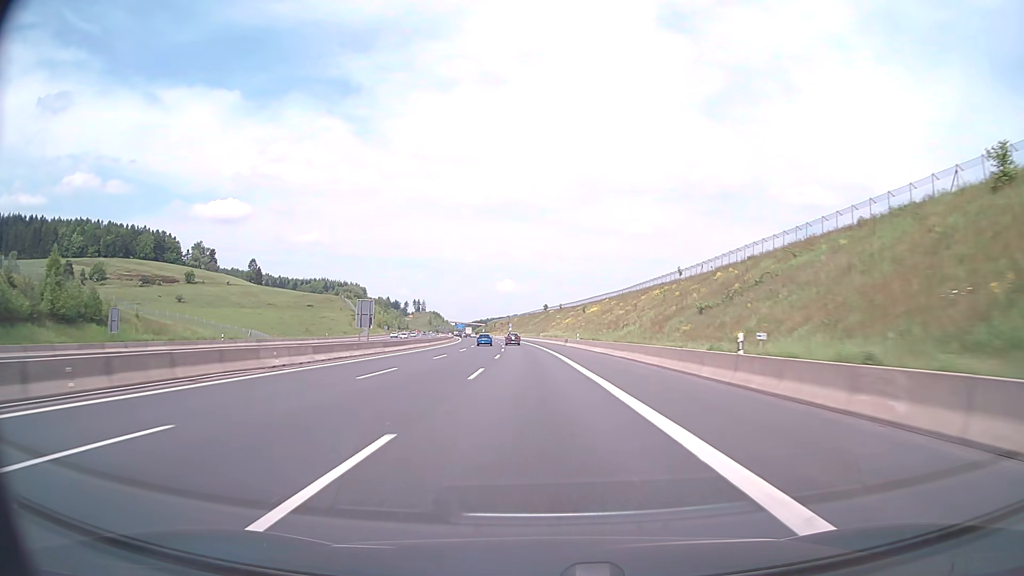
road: motorway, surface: asphalt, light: Day
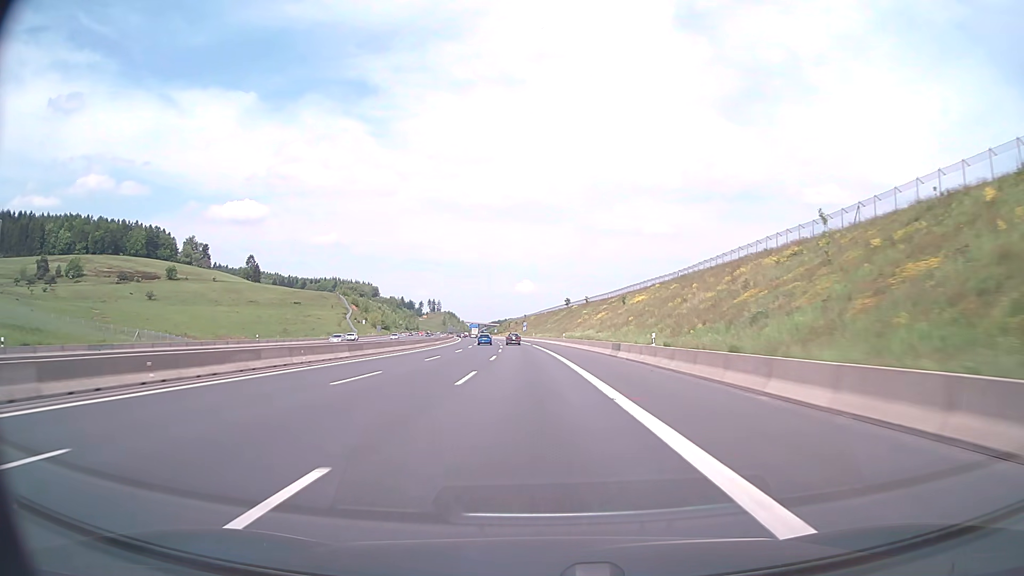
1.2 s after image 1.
(-0.5, +38.2) m; -2°
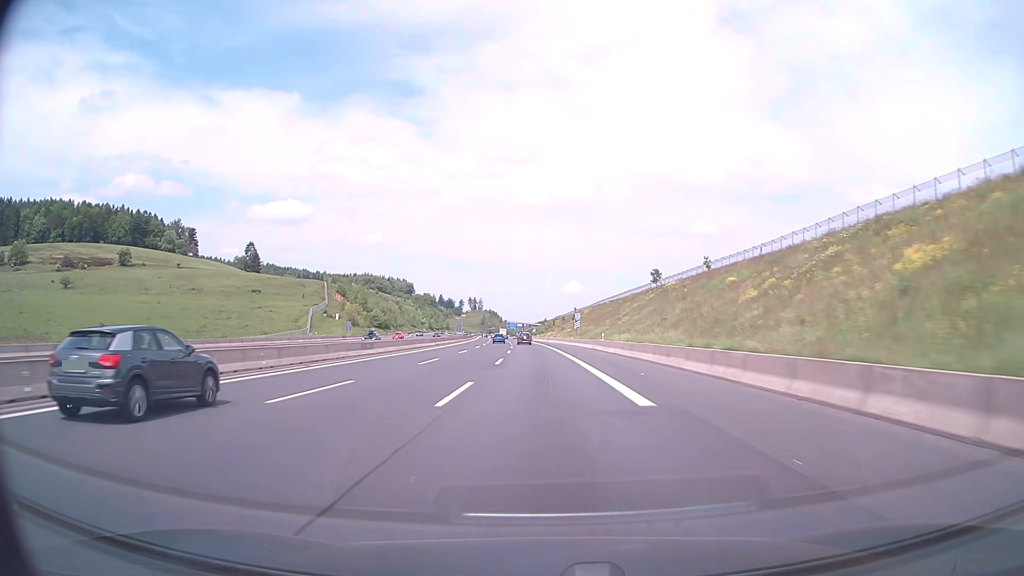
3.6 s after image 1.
(-2.8, +77.5) m; -4°
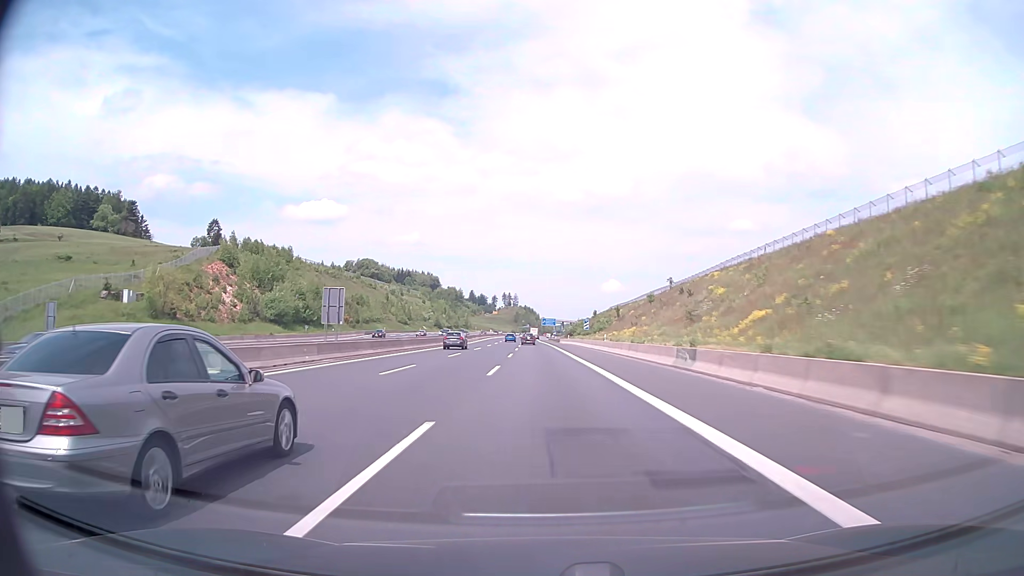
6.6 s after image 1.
(-3.0, +98.1) m; -3°
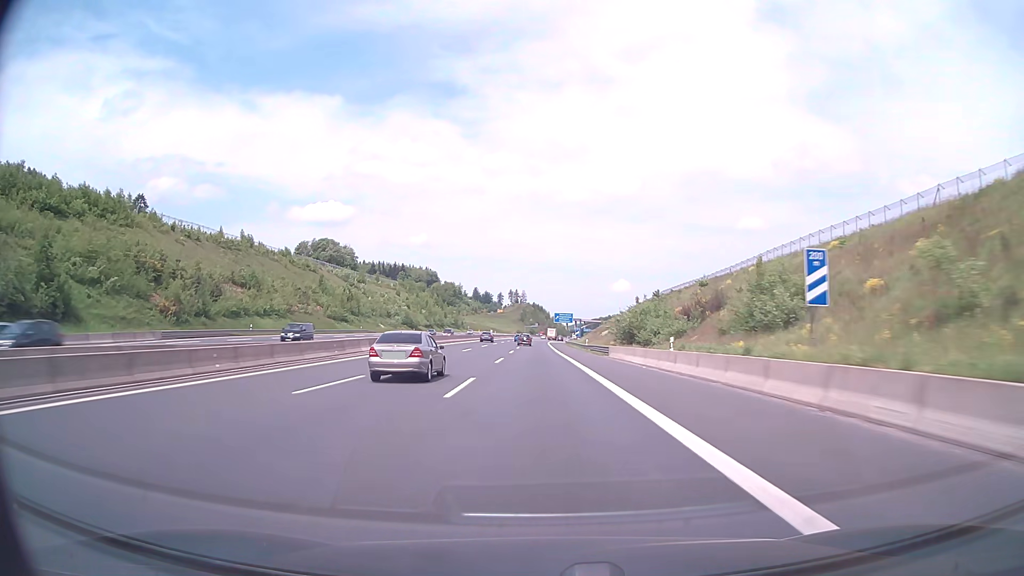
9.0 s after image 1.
(-0.9, +78.8) m; -1°
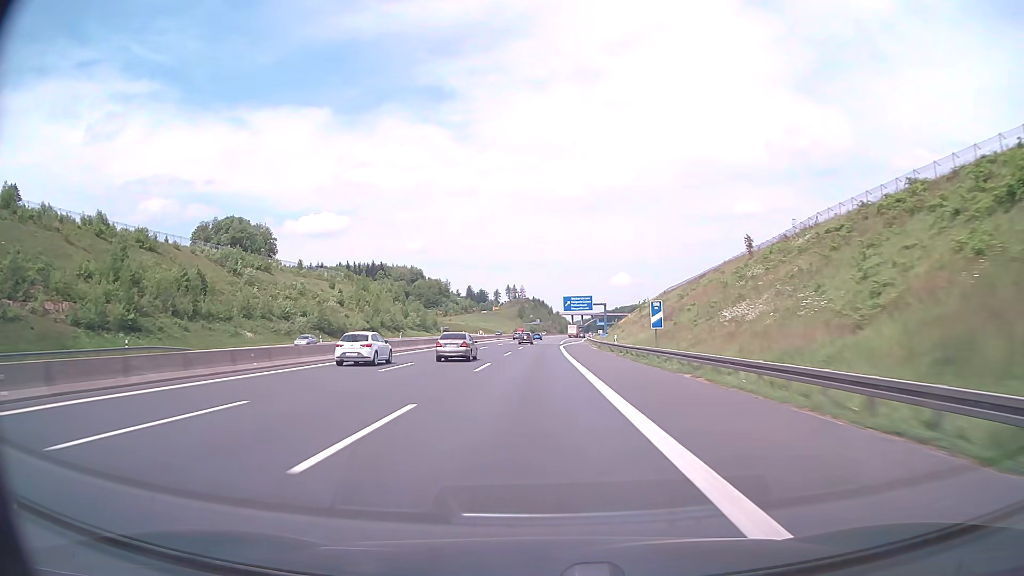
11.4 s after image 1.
(-0.2, +79.3) m; 0°
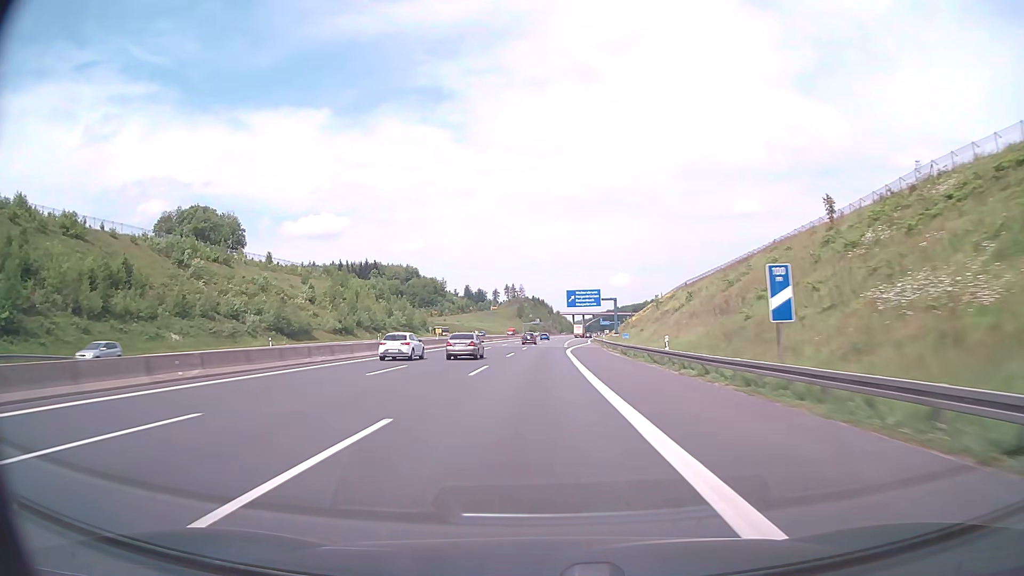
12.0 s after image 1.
(0.0, +19.9) m; 0°
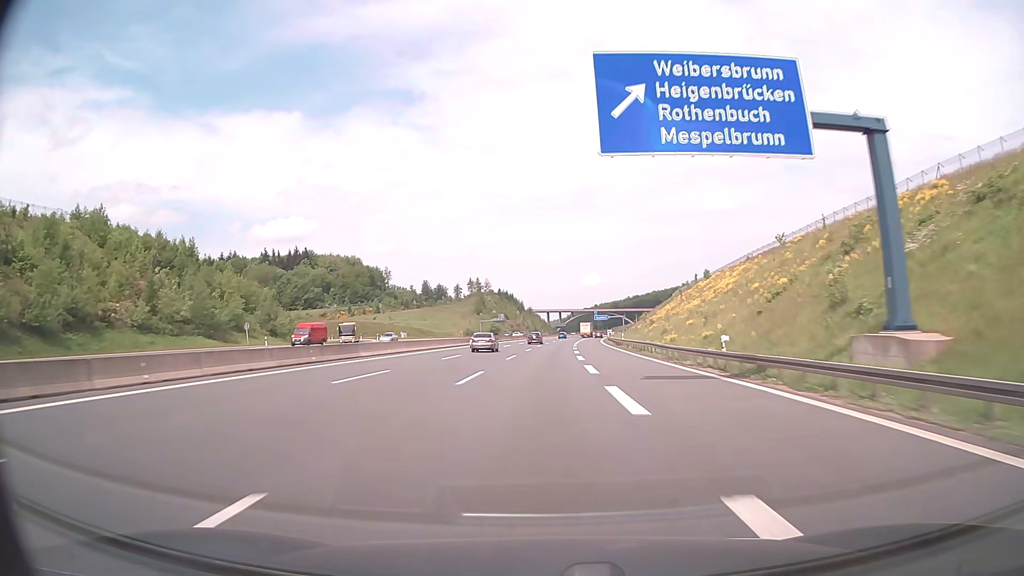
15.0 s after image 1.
(+1.6, +99.7) m; +2°
(0, +10) (0, +20) (0, +30) (0, +40) (+1, +50) (+1, +60) (+1, +70) (+2, +80) (+2, +90) (+3, +100) m
